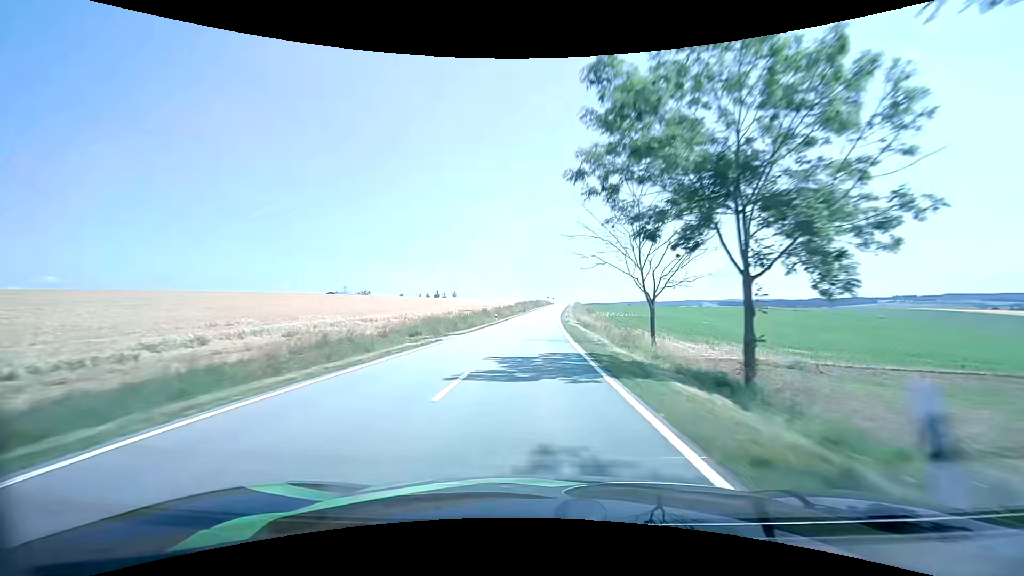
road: tertiary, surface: asphalt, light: Day
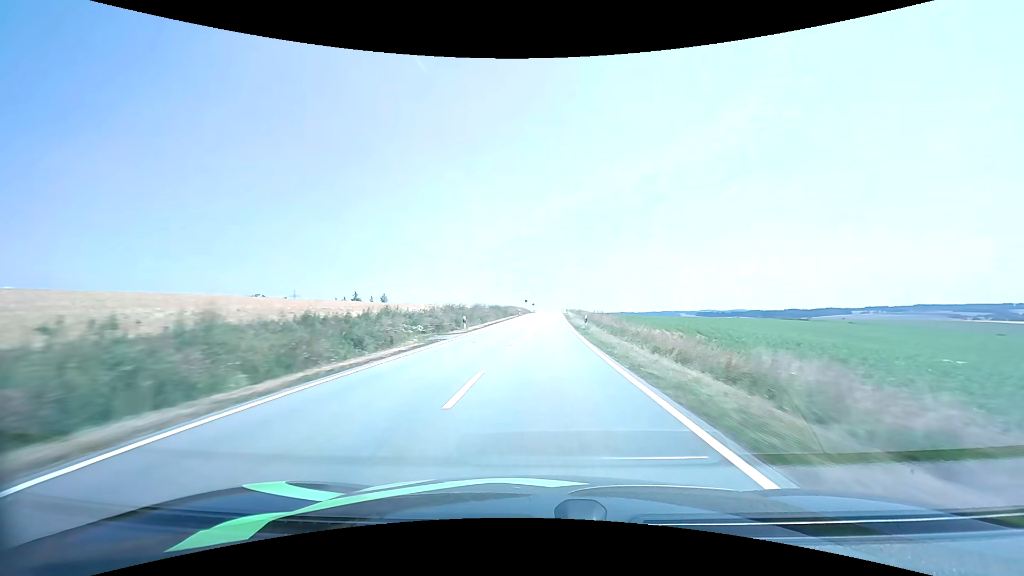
(+1.1, +74.8) m; +3°
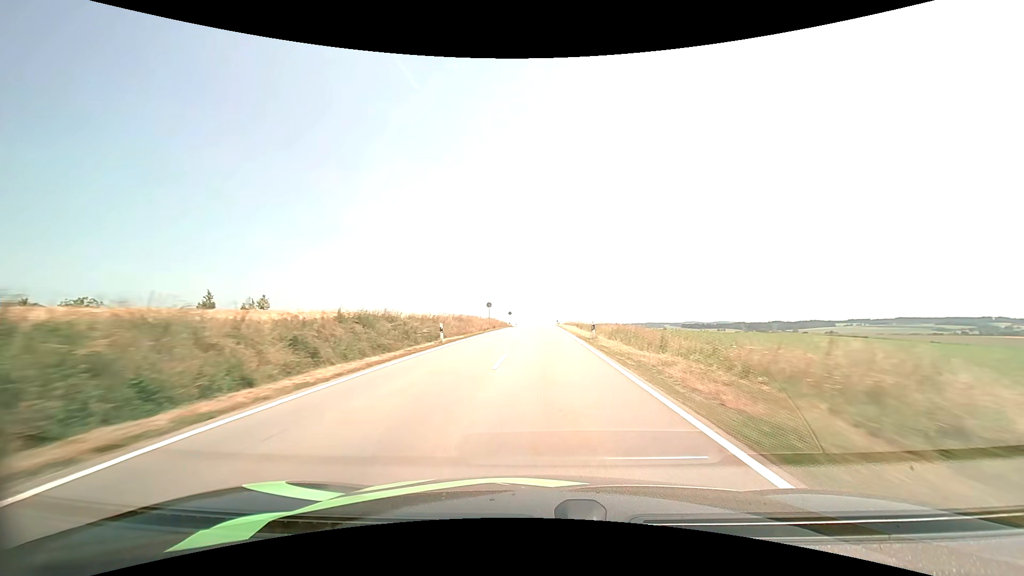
(+0.9, +56.0) m; +2°
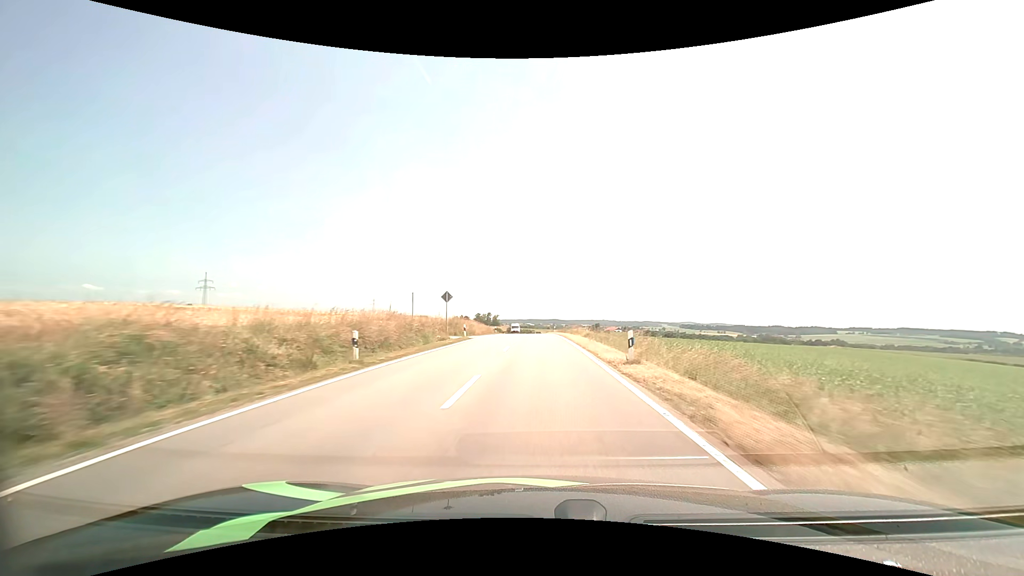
(+0.4, +66.5) m; 0°
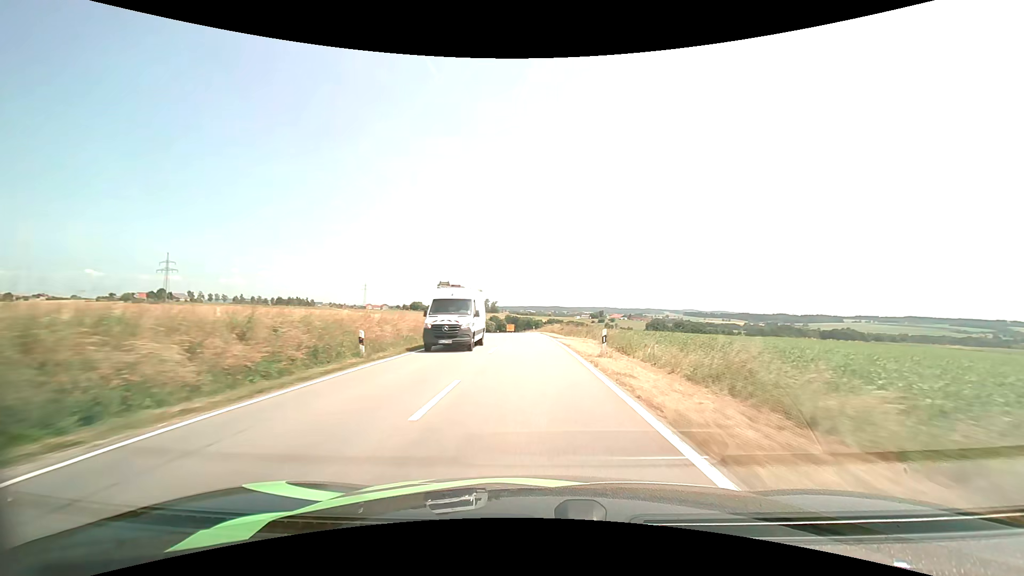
(+0.1, +50.1) m; 0°
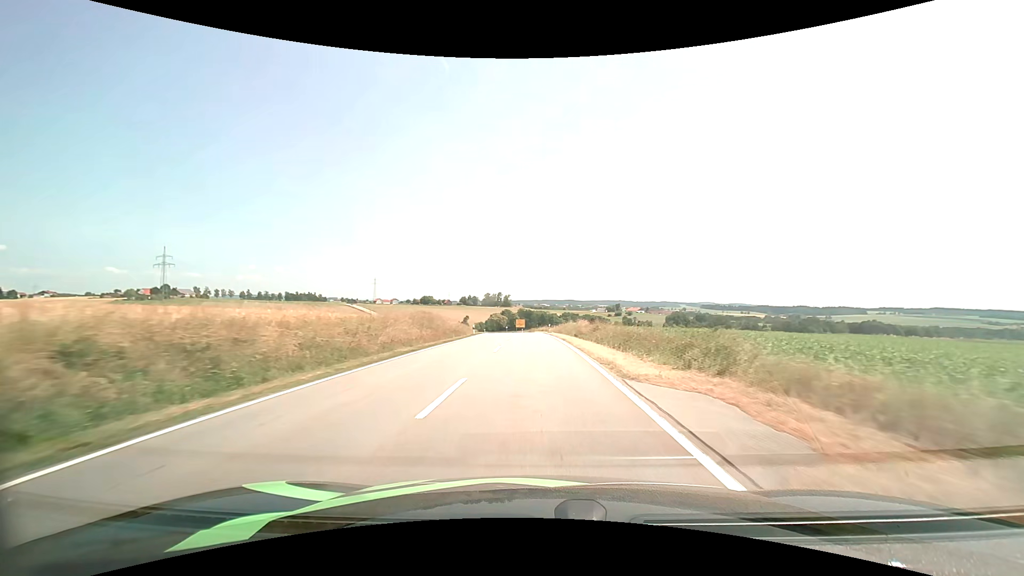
(-0.3, +24.9) m; -2°
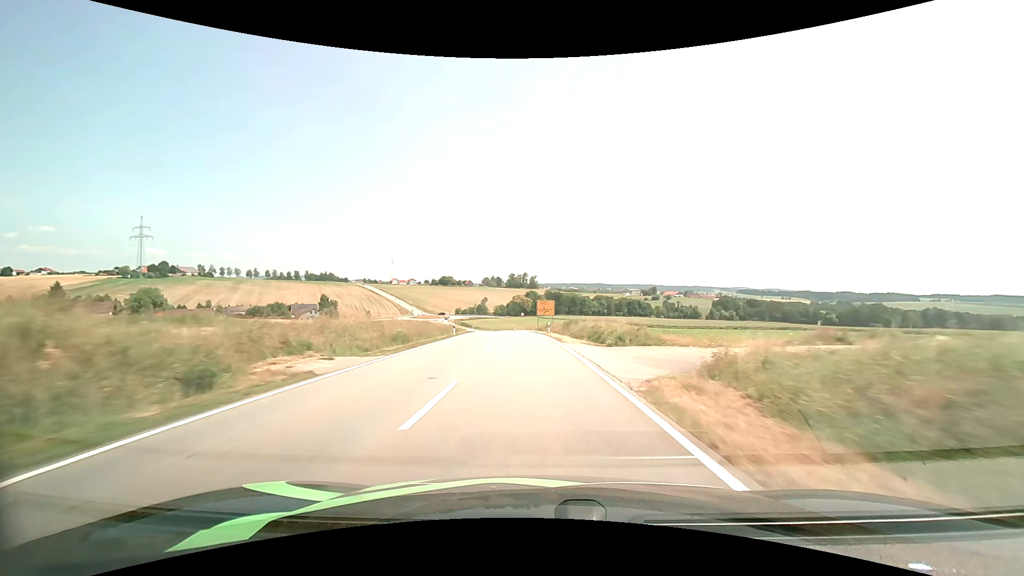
(-1.8, +62.0) m; -3°
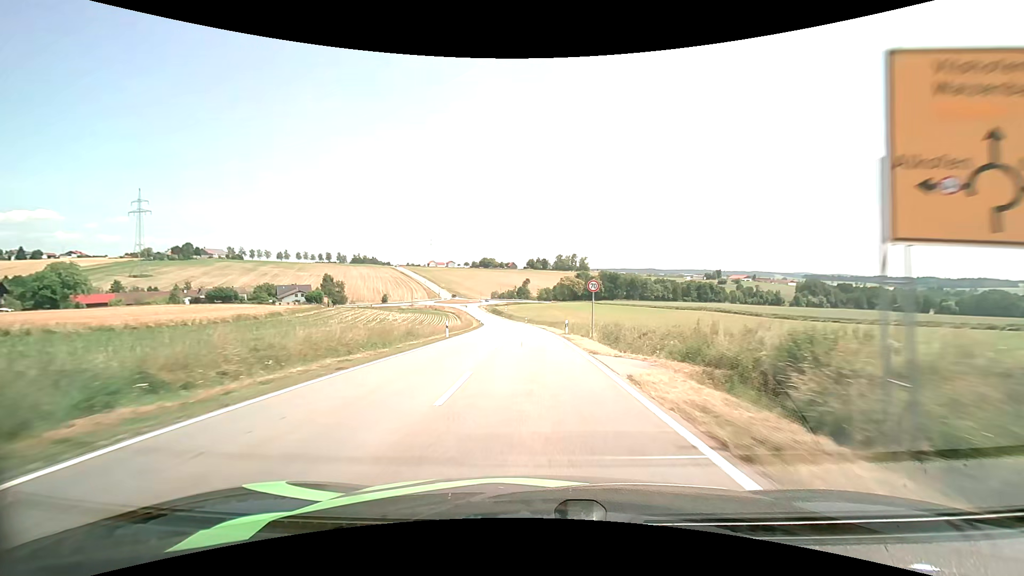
(-3.0, +60.0) m; -5°
(0, +10) (0, +20) (-1, +30) (-1, +40) (-2, +50) (-2, +60) (-3, +70) (-4, +80) (-5, +90) (-6, +100) m
